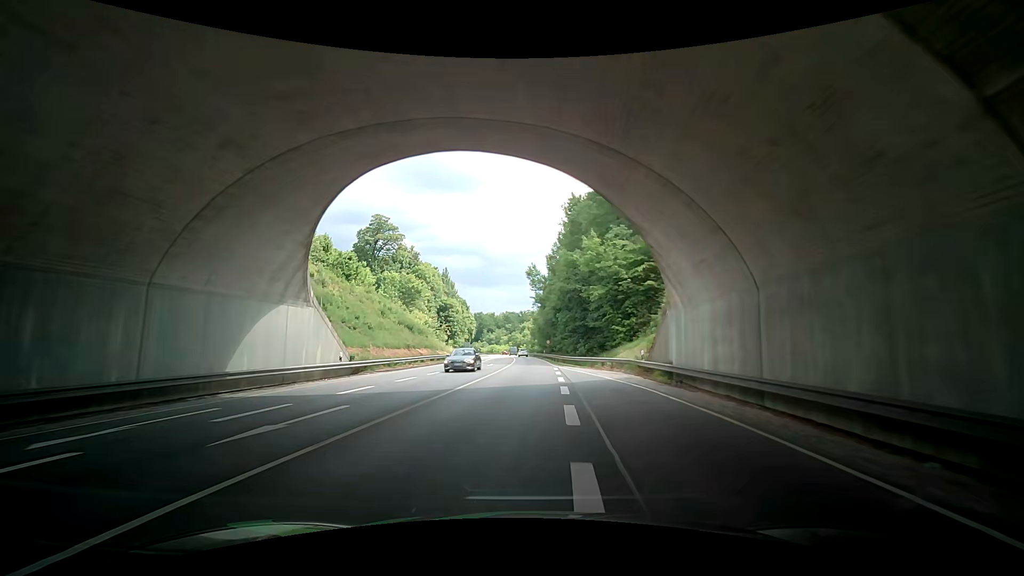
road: primary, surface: asphalt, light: Day
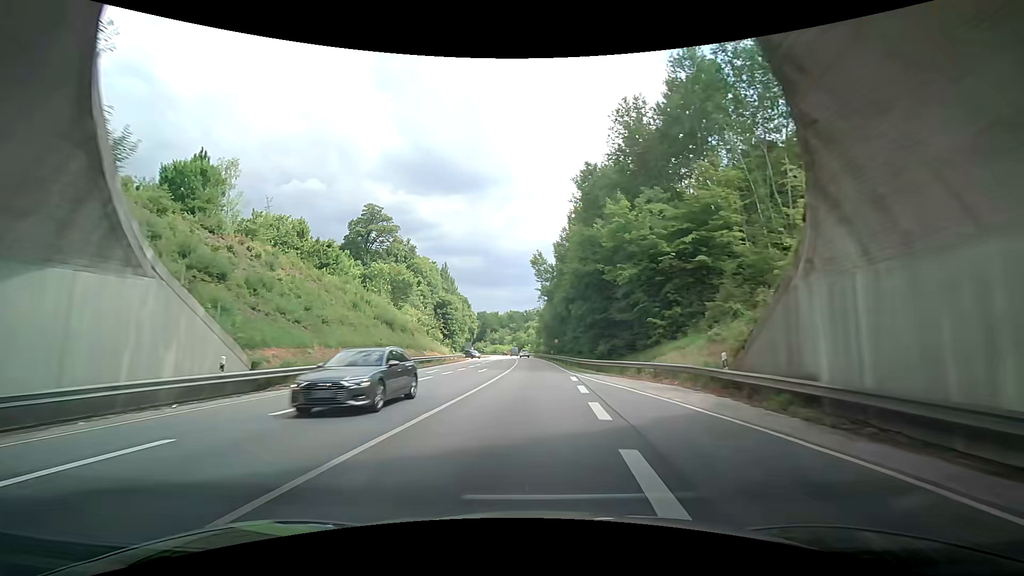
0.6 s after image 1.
(+0.3, +11.2) m; +1°
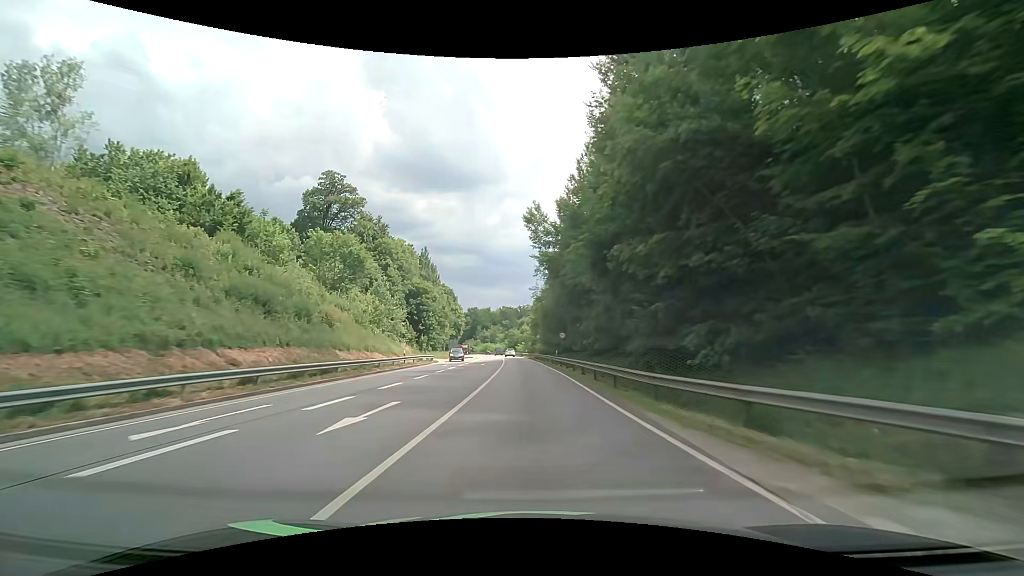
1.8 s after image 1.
(-0.5, +23.5) m; -1°
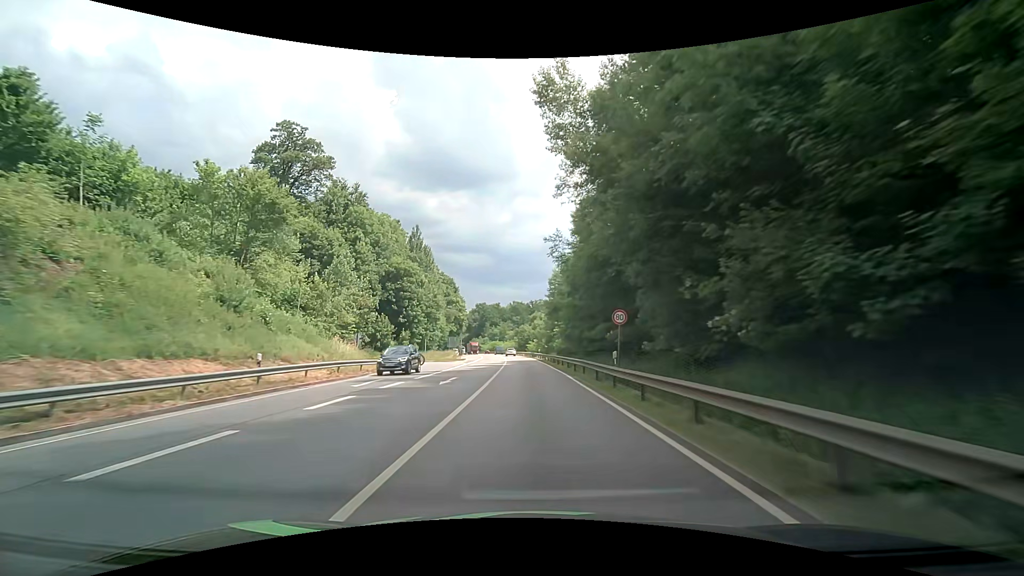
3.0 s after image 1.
(-0.4, +24.6) m; -2°
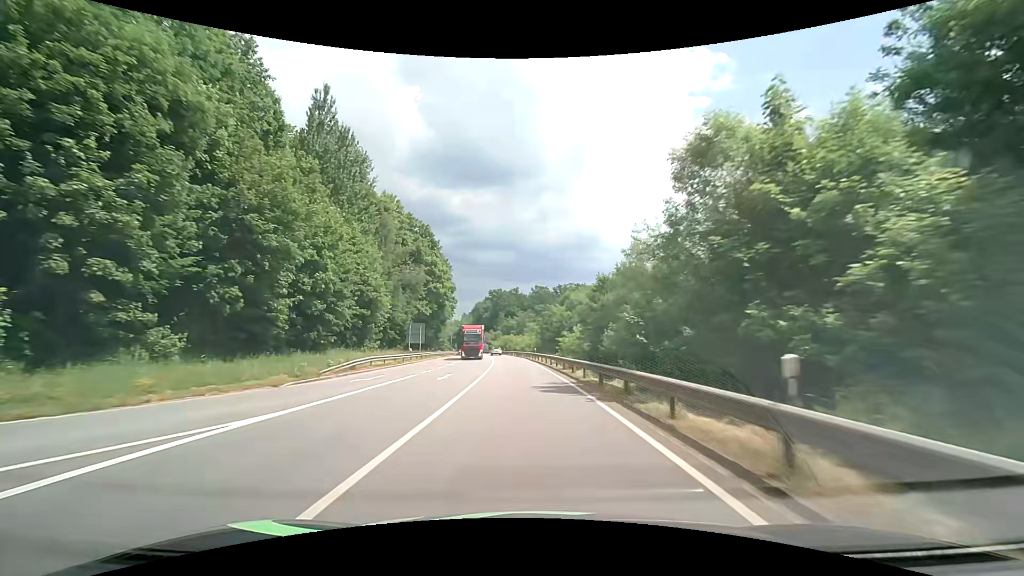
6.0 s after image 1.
(-1.2, +64.0) m; -3°
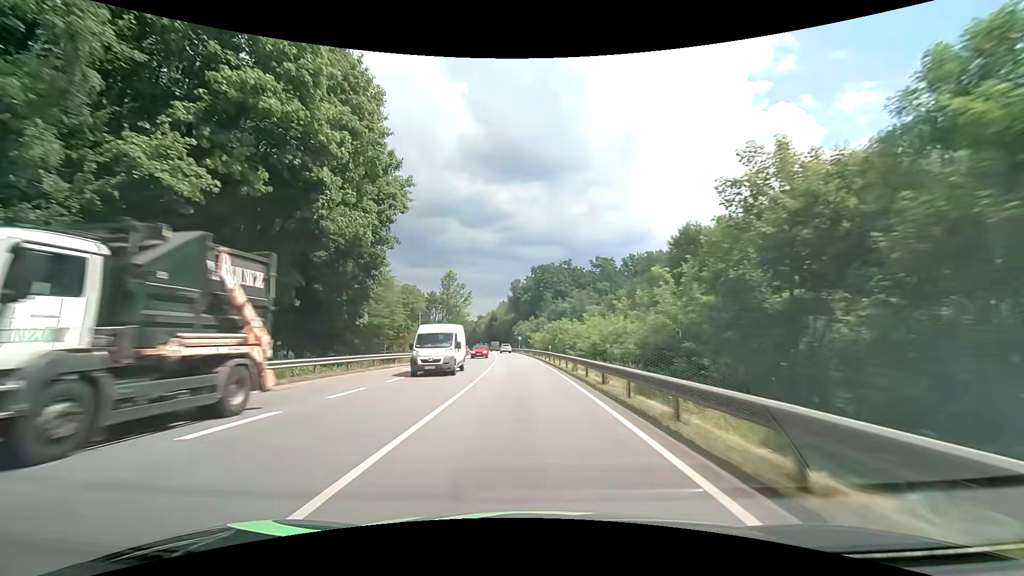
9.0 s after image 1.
(-2.7, +64.1) m; -5°
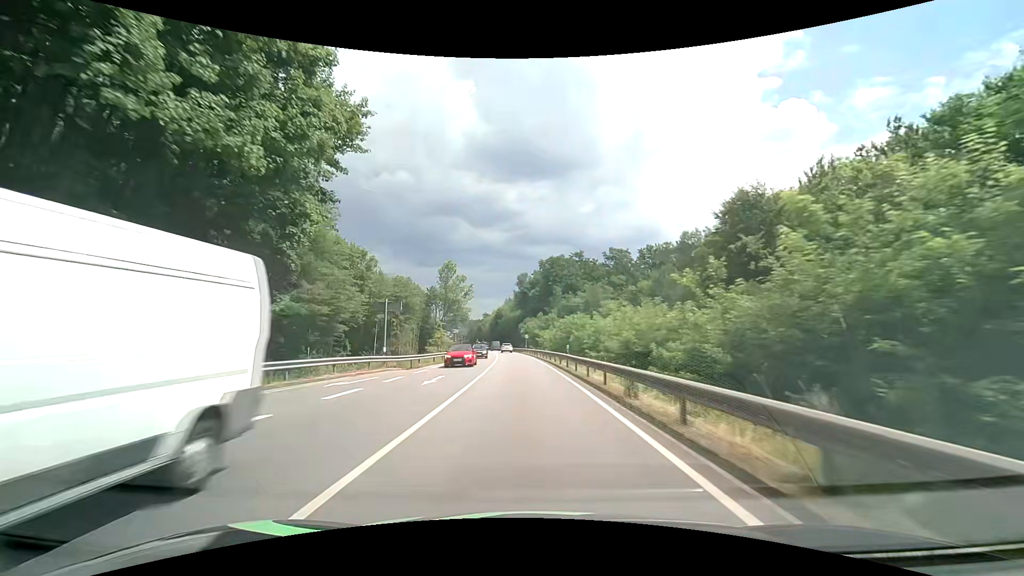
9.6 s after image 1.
(-0.1, +12.5) m; -1°
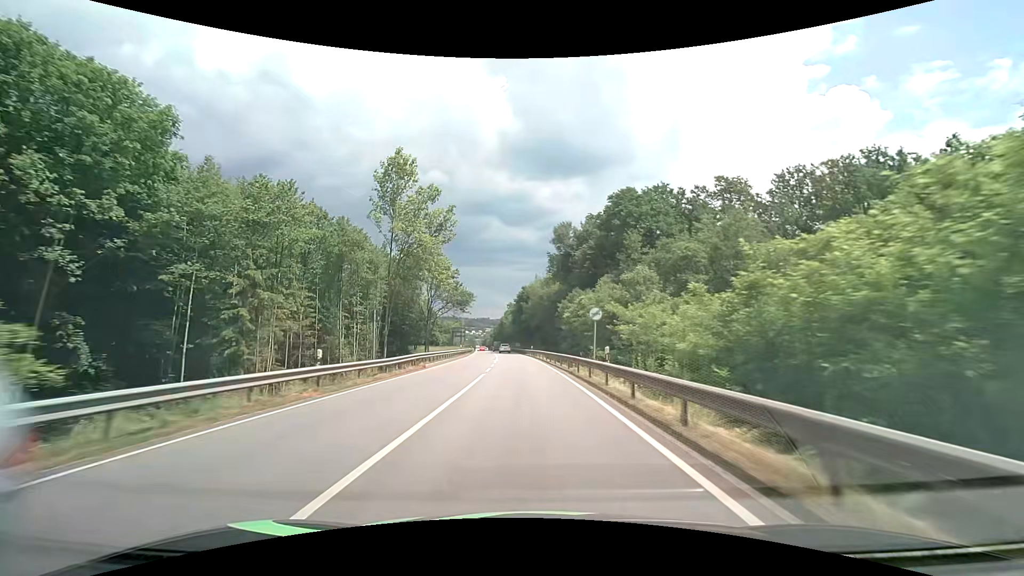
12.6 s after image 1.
(-2.2, +60.0) m; -4°
(0, +10) (0, +20) (-1, +30) (-1, +40) (-2, +50) (-2, +60) (-3, +70) (-4, +80) (-5, +90) (-6, +100) m
